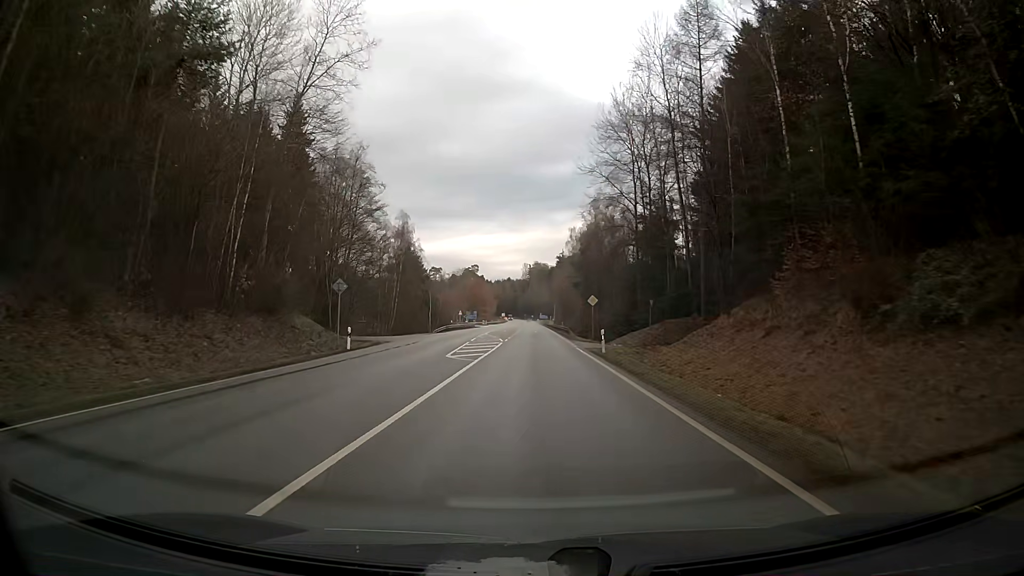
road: secondary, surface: asphalt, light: Day
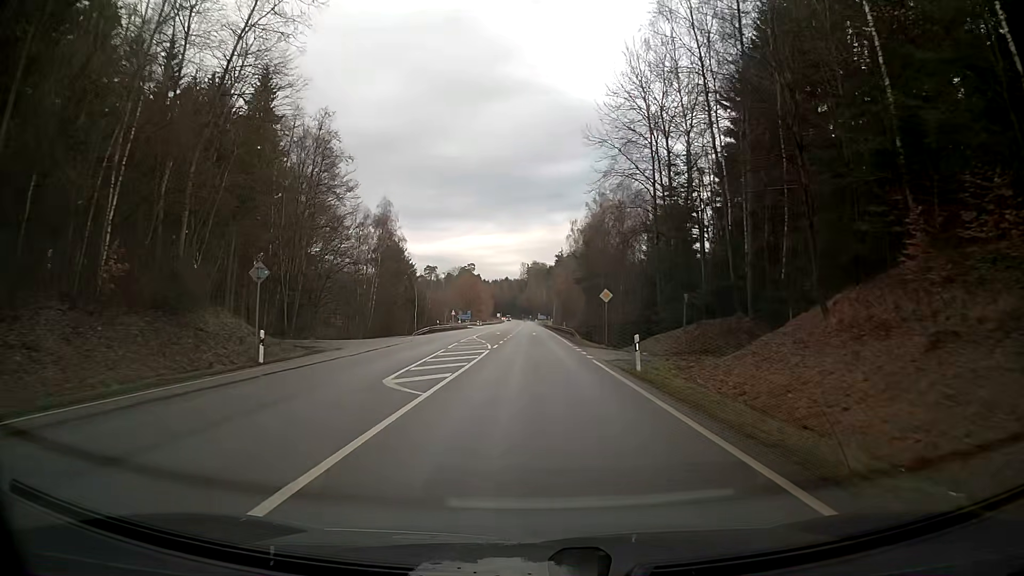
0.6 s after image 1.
(0.0, +10.3) m; 0°
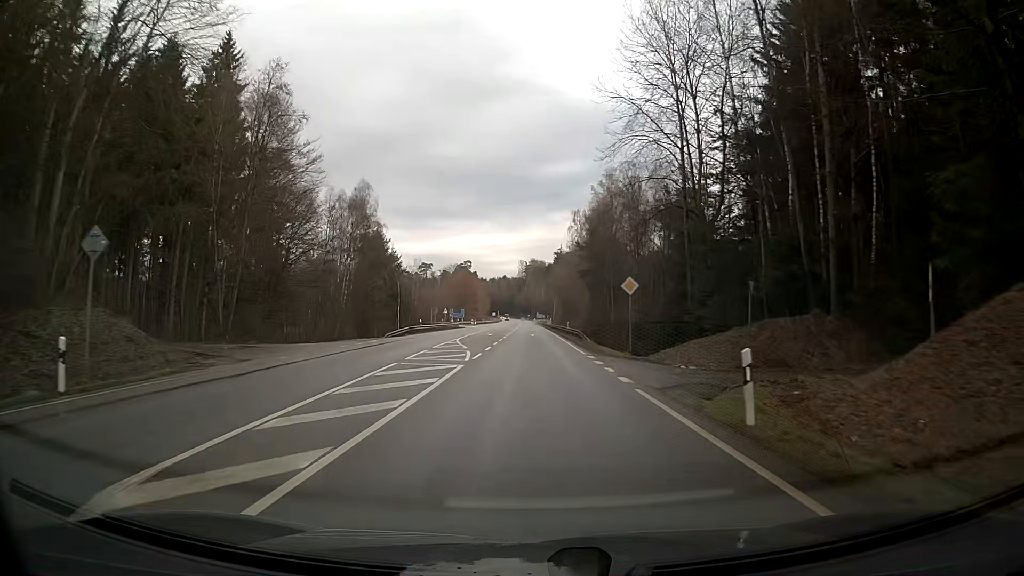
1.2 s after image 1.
(0.0, +10.2) m; 0°
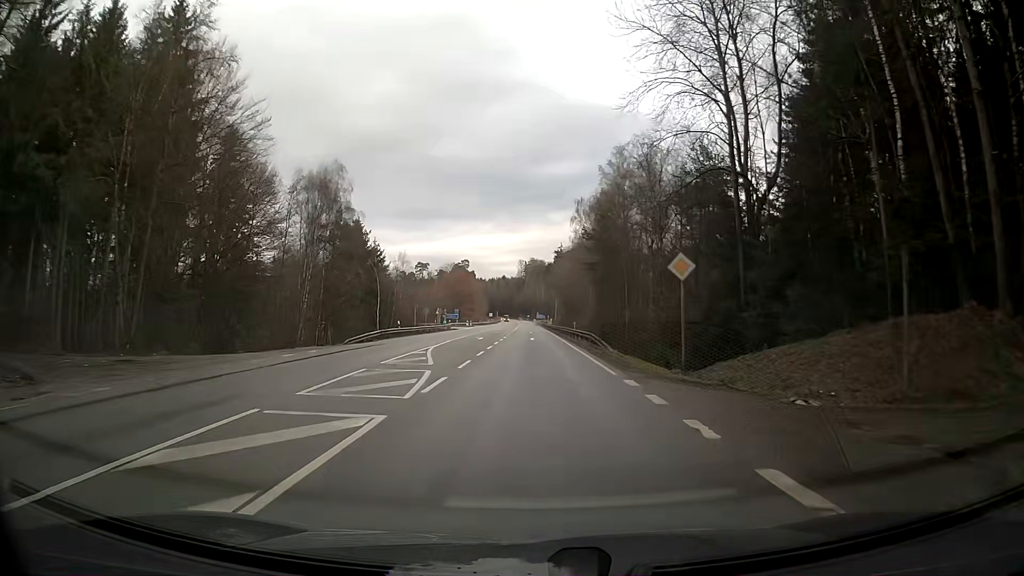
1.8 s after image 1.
(0.0, +10.2) m; 0°
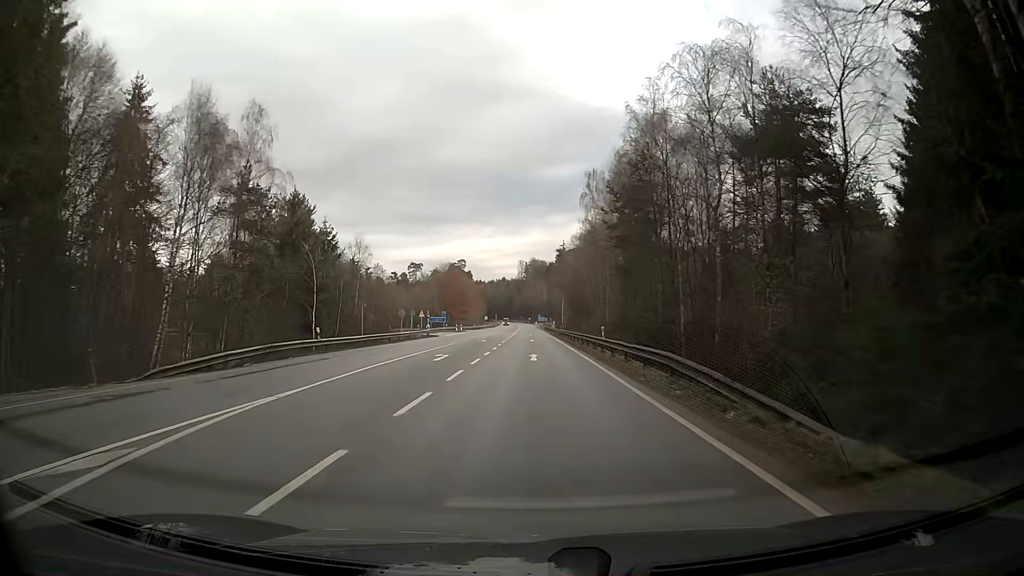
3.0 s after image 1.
(0.0, +20.3) m; 0°
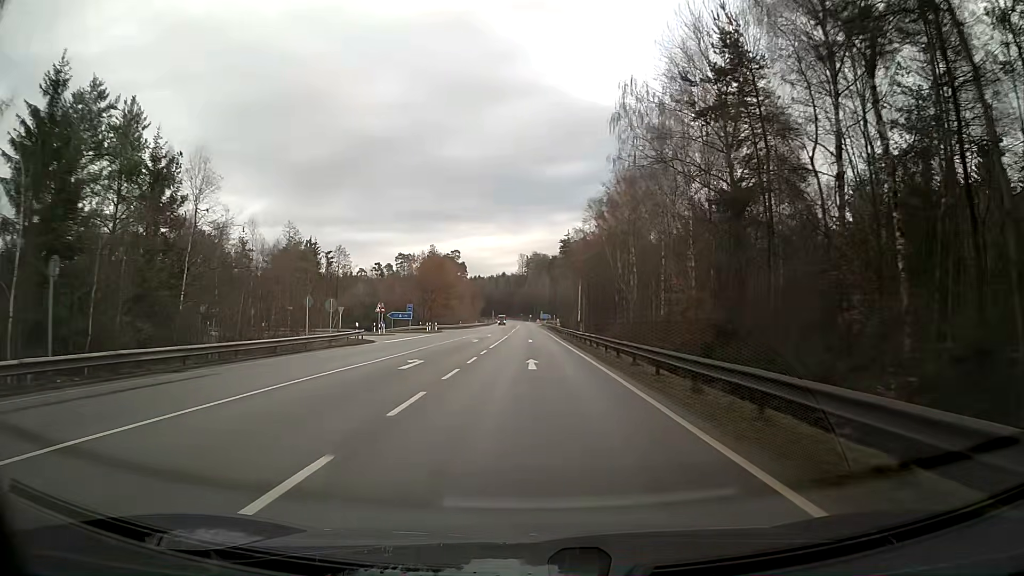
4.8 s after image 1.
(+0.1, +30.6) m; 0°
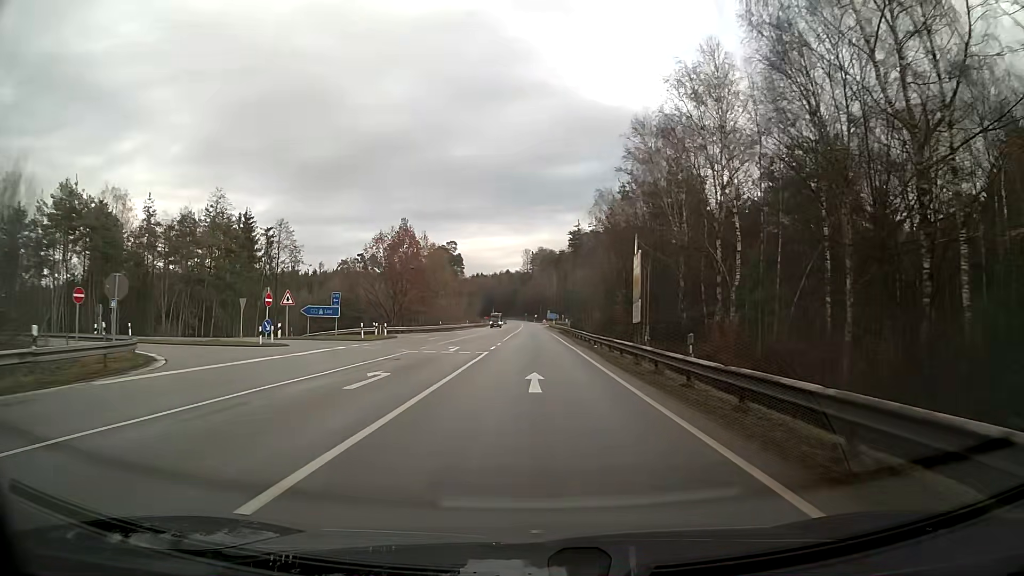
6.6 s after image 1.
(-0.2, +30.9) m; -1°
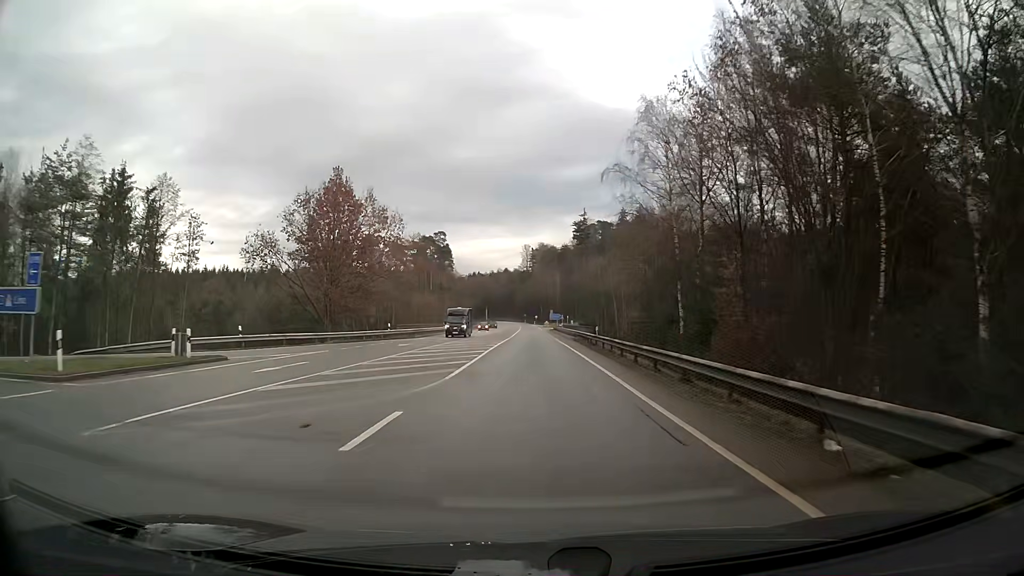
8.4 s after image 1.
(0.0, +31.0) m; 0°
(0, +10) (0, +20) (0, +30) (0, +40) (0, +50) (0, +60) (0, +70) (0, +80) (0, +90) (0, +100) m
